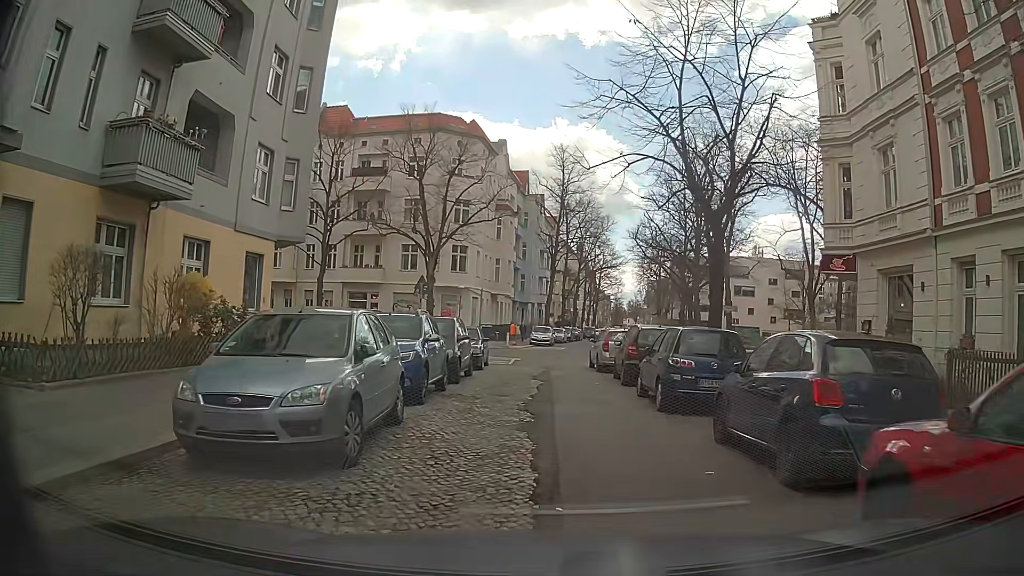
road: residential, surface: asphalt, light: Day
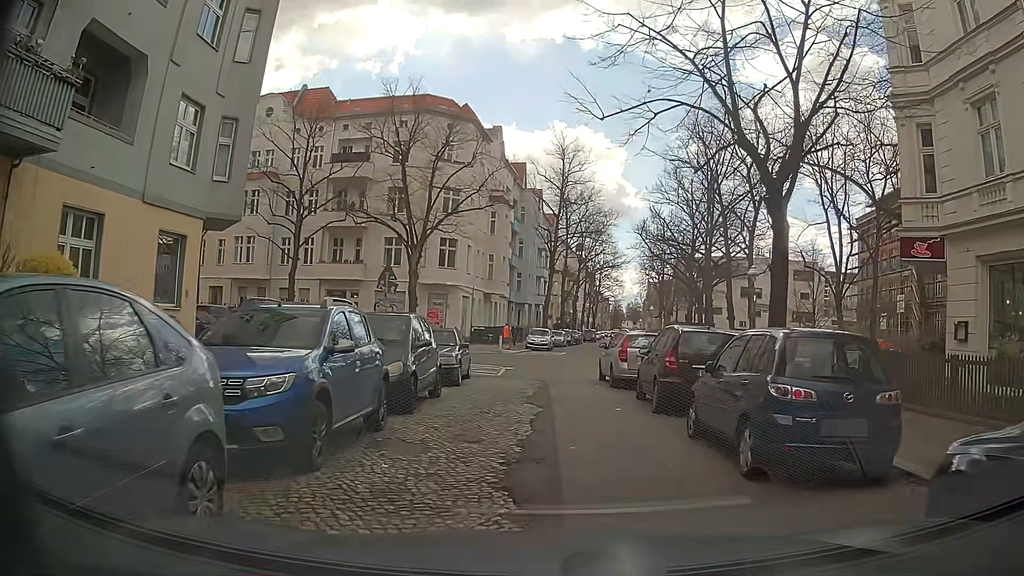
(+0.2, +5.3) m; +3°
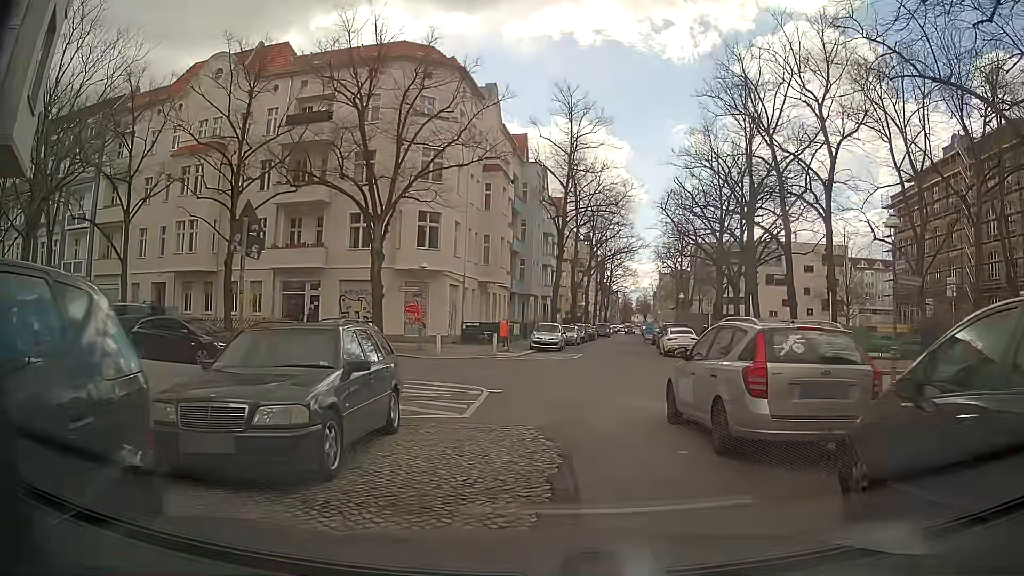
(0.0, +10.2) m; 0°
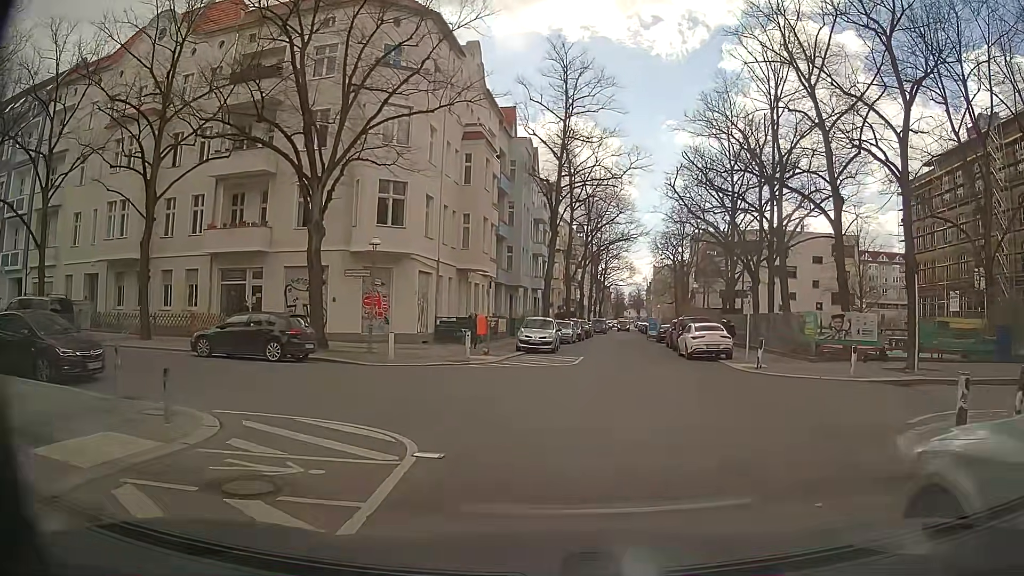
(+0.1, +7.2) m; +1°
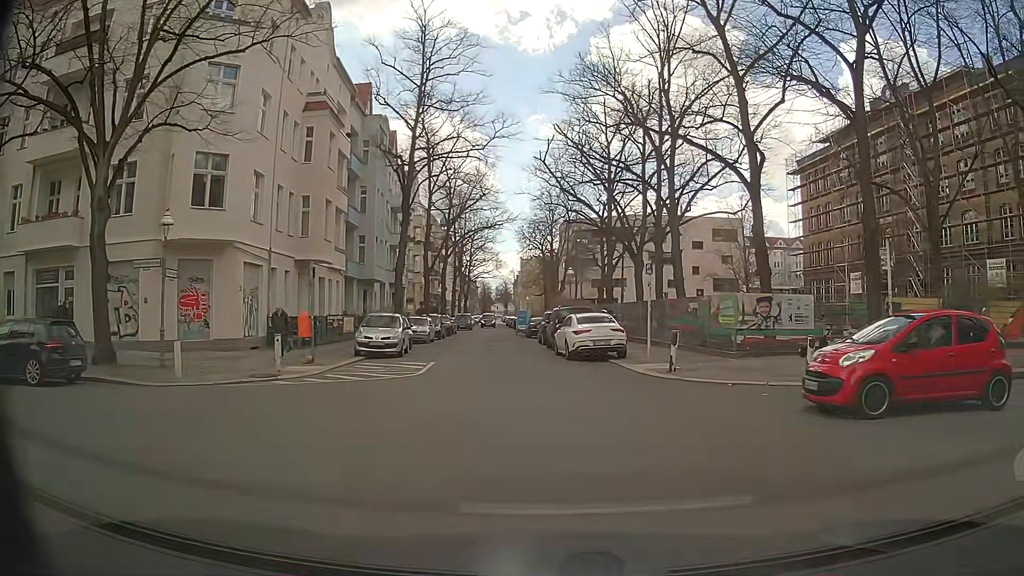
(+0.5, +5.4) m; +9°
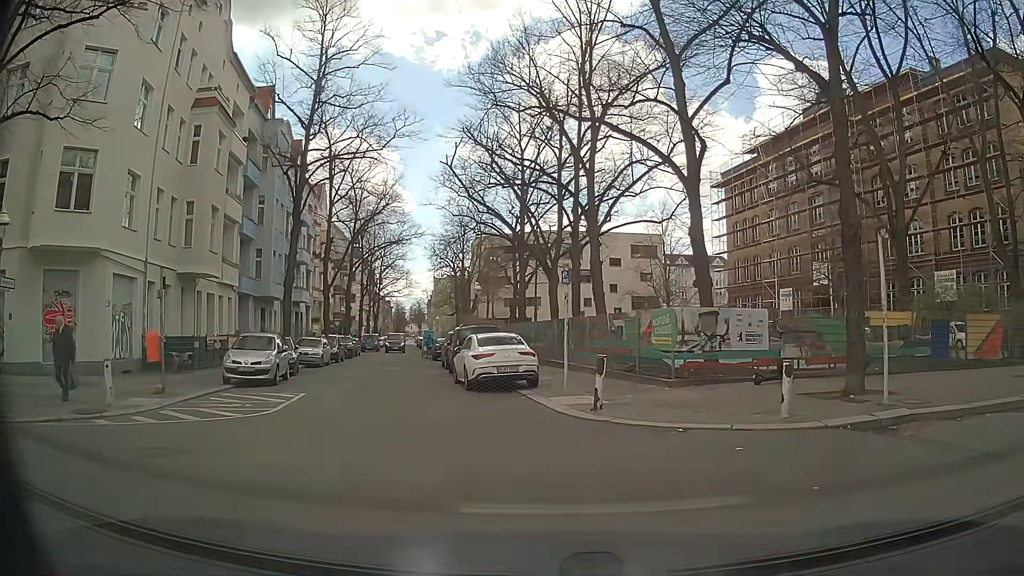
(+0.4, +3.8) m; +10°
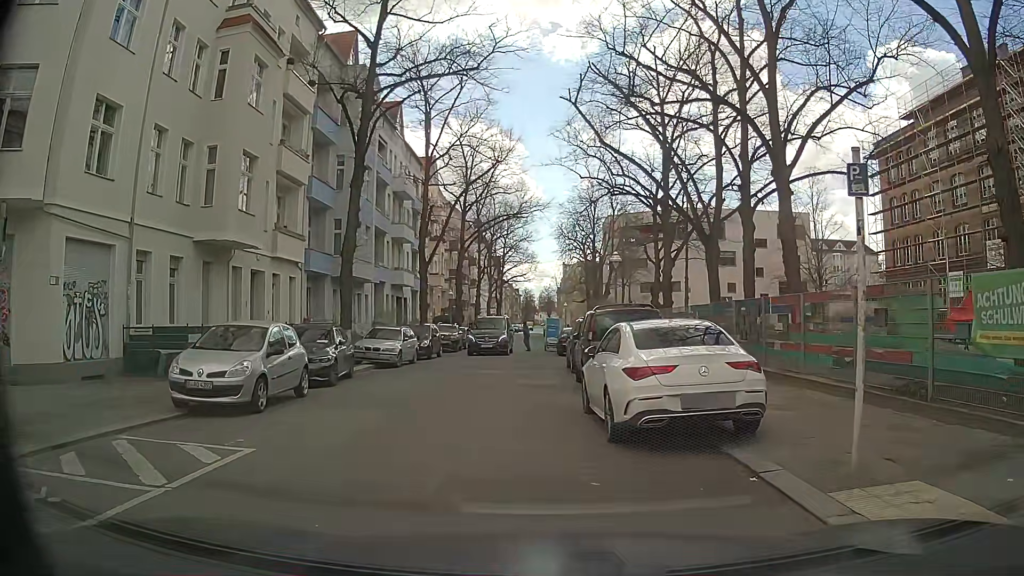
(-0.9, +9.0) m; -9°
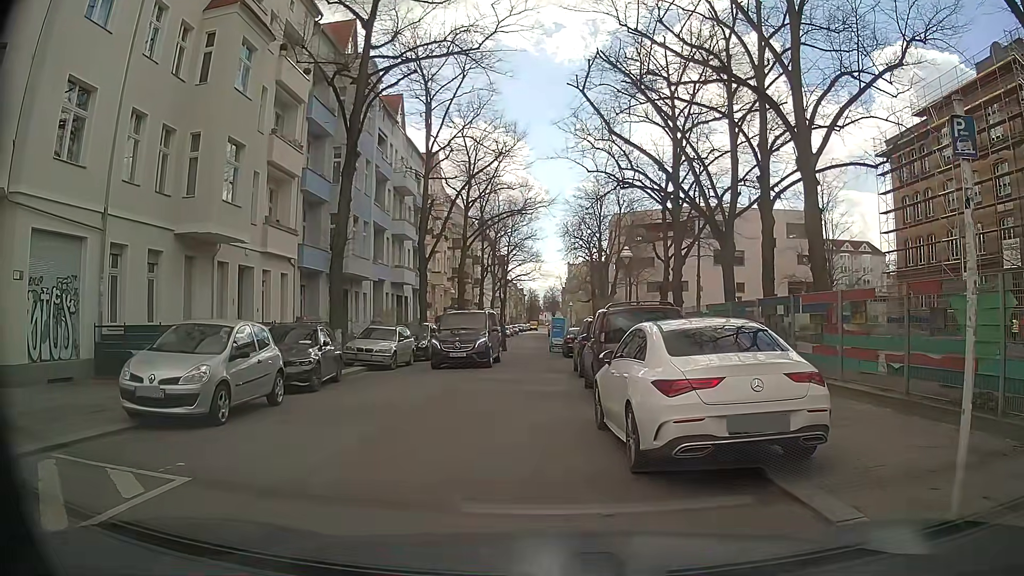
(-0.1, +1.5) m; -3°
